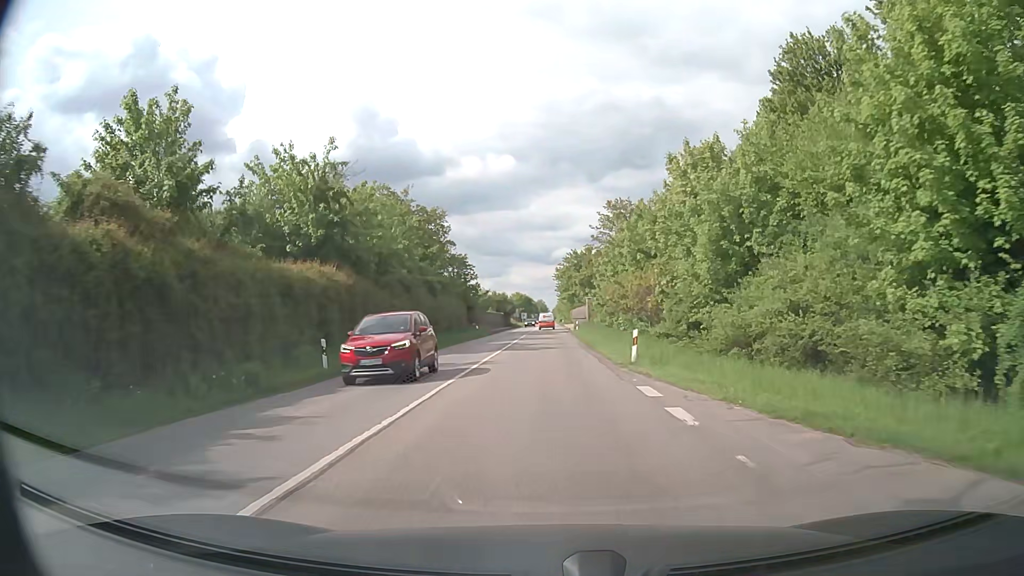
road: secondary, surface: asphalt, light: Day
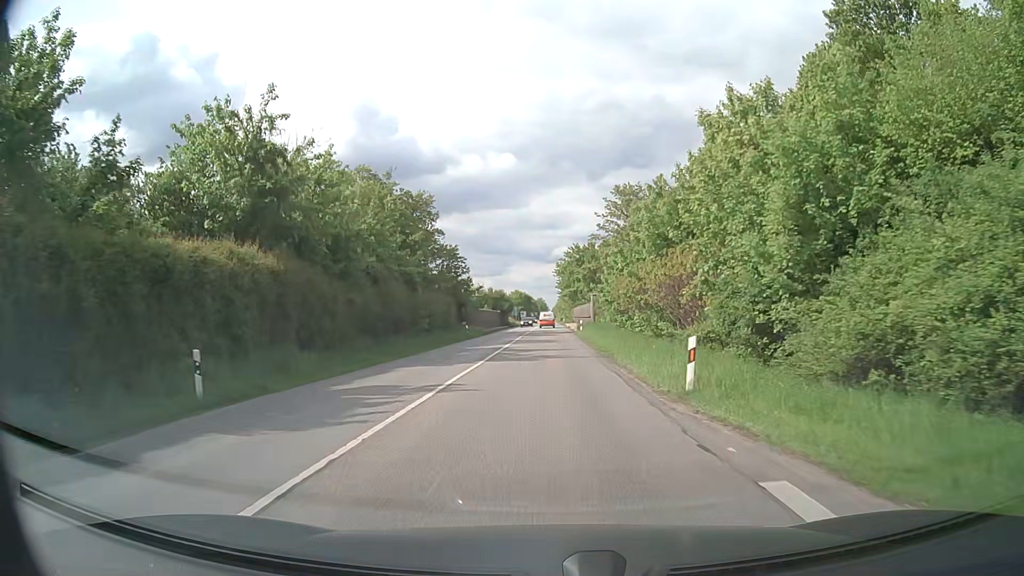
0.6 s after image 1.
(0.0, +7.6) m; 0°
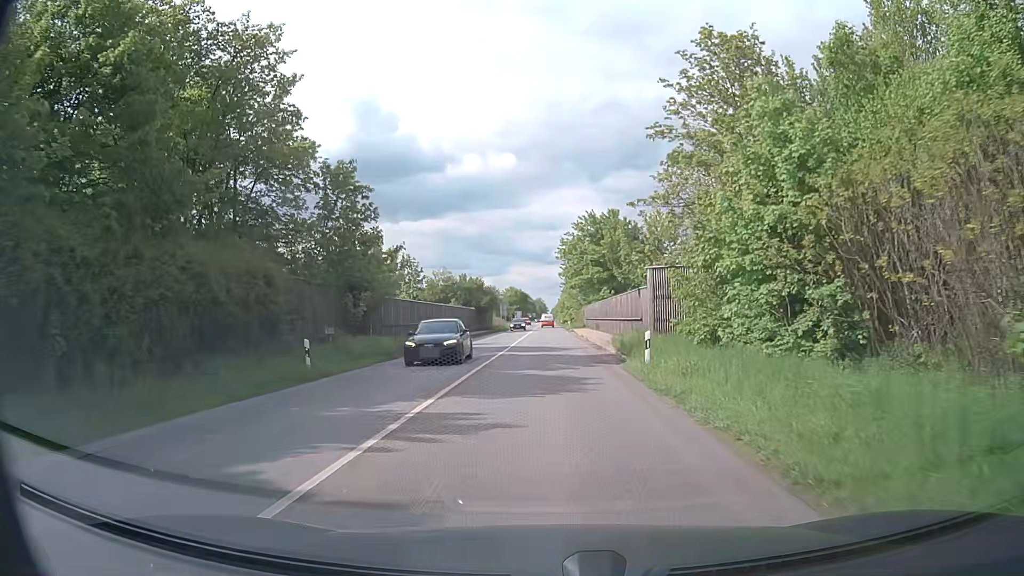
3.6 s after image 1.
(+0.1, +35.7) m; +1°
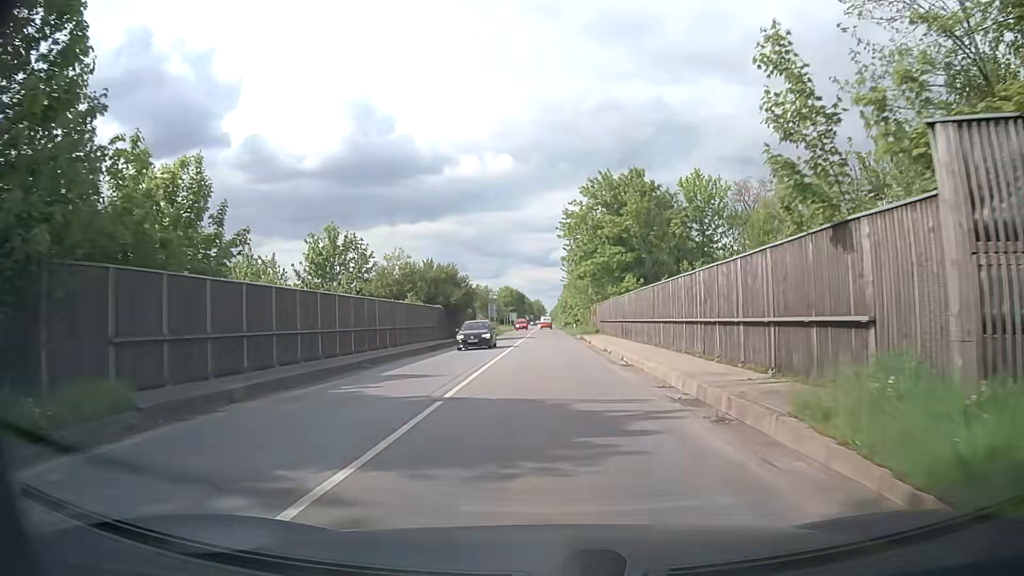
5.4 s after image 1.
(-0.1, +21.2) m; 0°
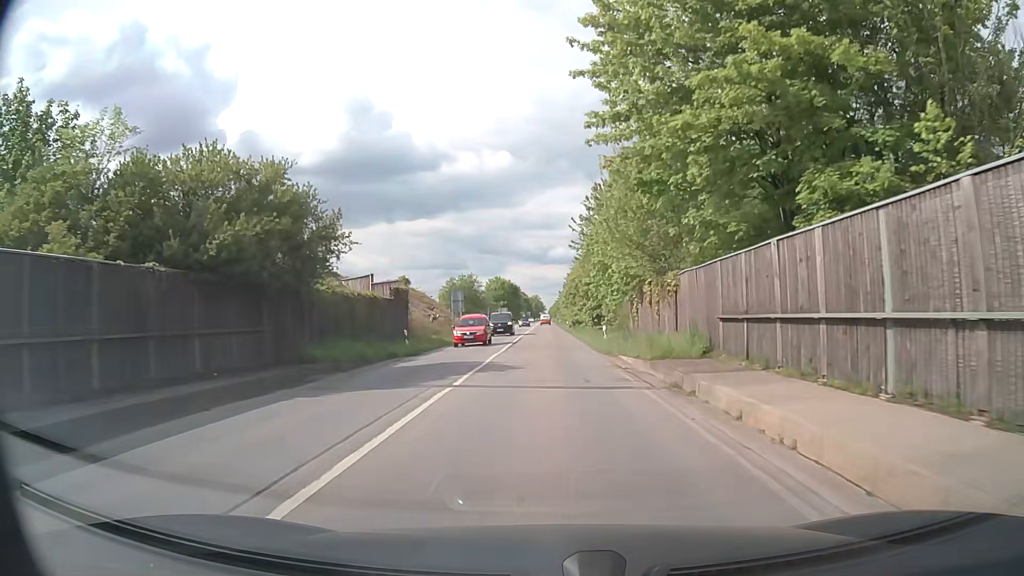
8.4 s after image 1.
(+0.2, +36.7) m; +1°
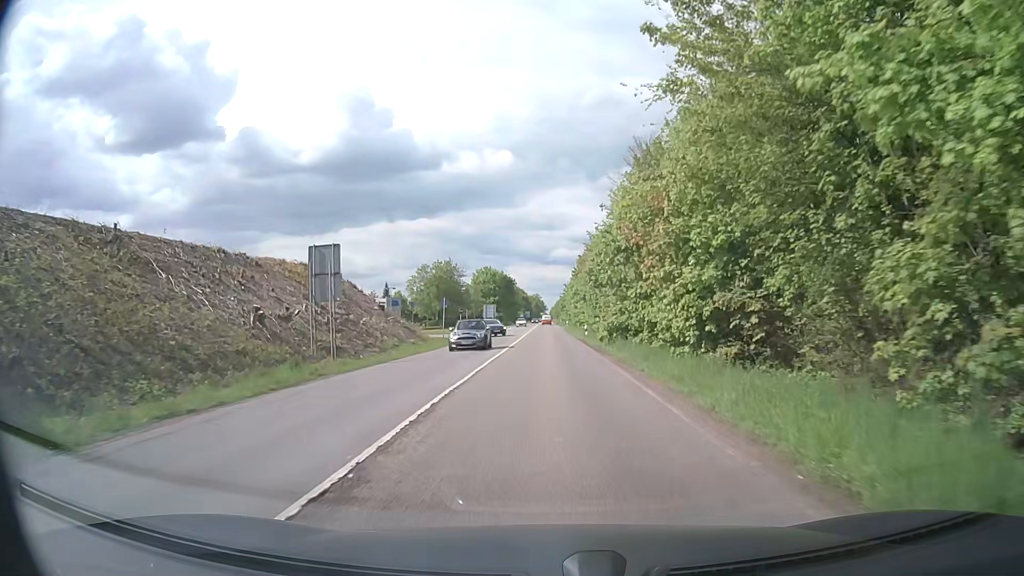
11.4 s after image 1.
(-0.2, +36.8) m; 0°
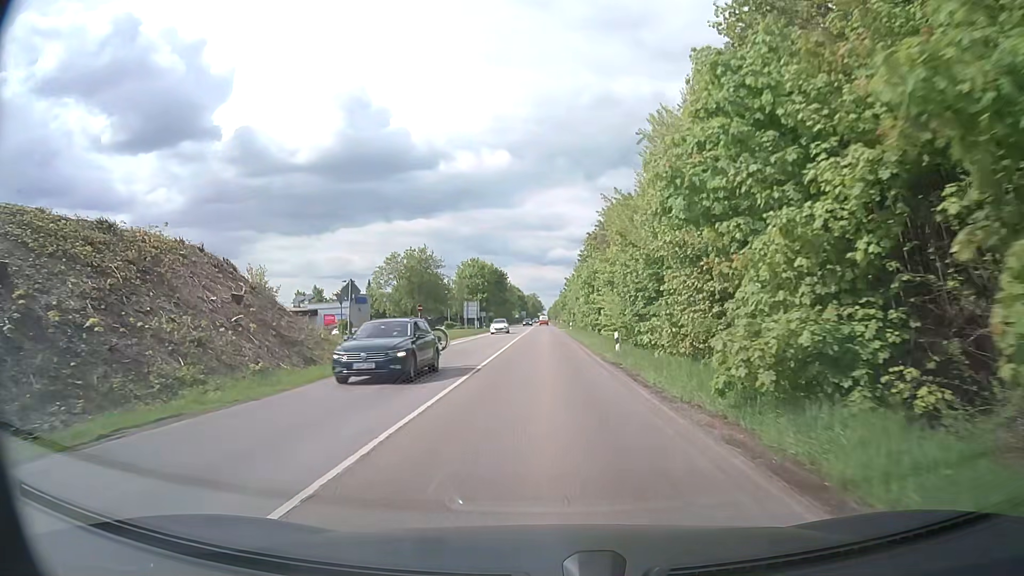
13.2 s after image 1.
(-0.2, +22.0) m; 0°
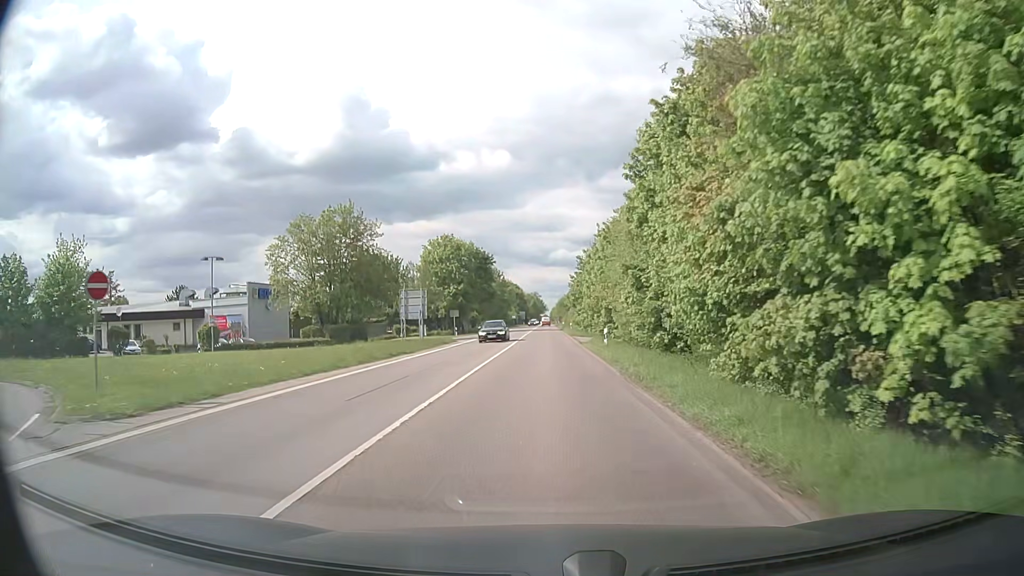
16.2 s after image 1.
(-0.4, +37.5) m; -1°
(0, +10) (0, +20) (0, +30) (0, +40) (0, +50) (0, +60) (0, +70) (+1, +80) (+1, +90) (+1, +100) m
